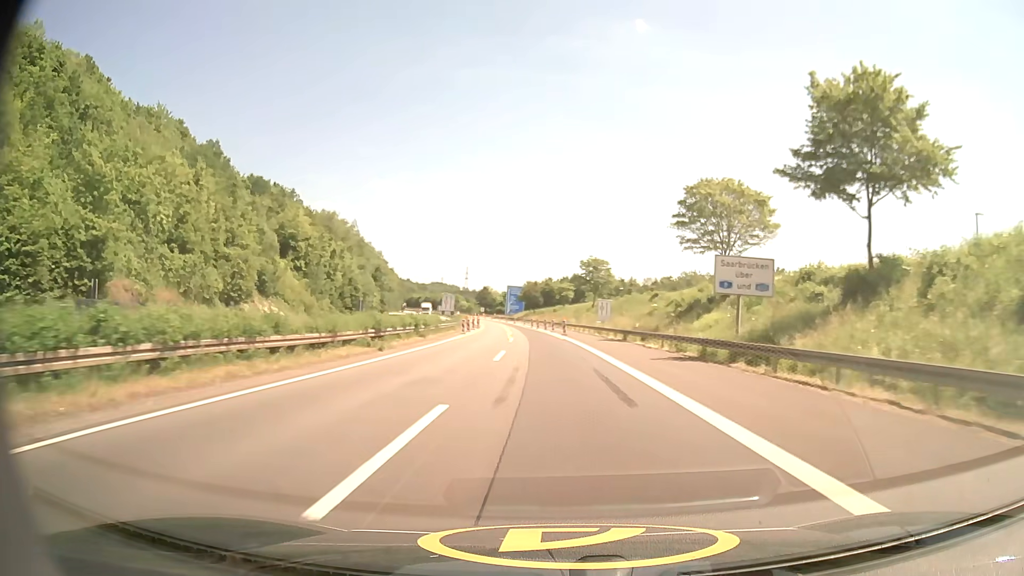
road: motorway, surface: asphalt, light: Day
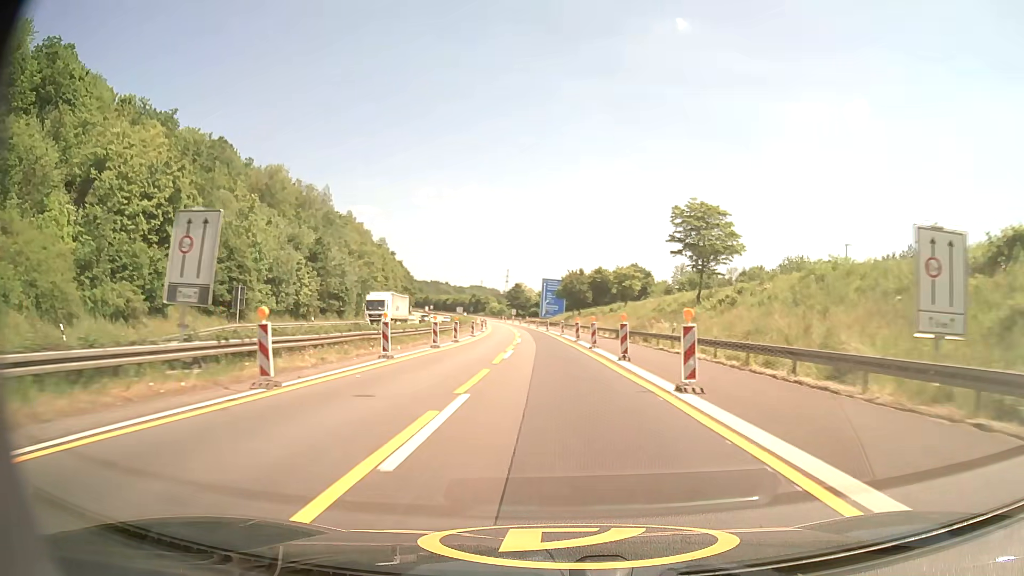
(-1.7, +52.8) m; -4°
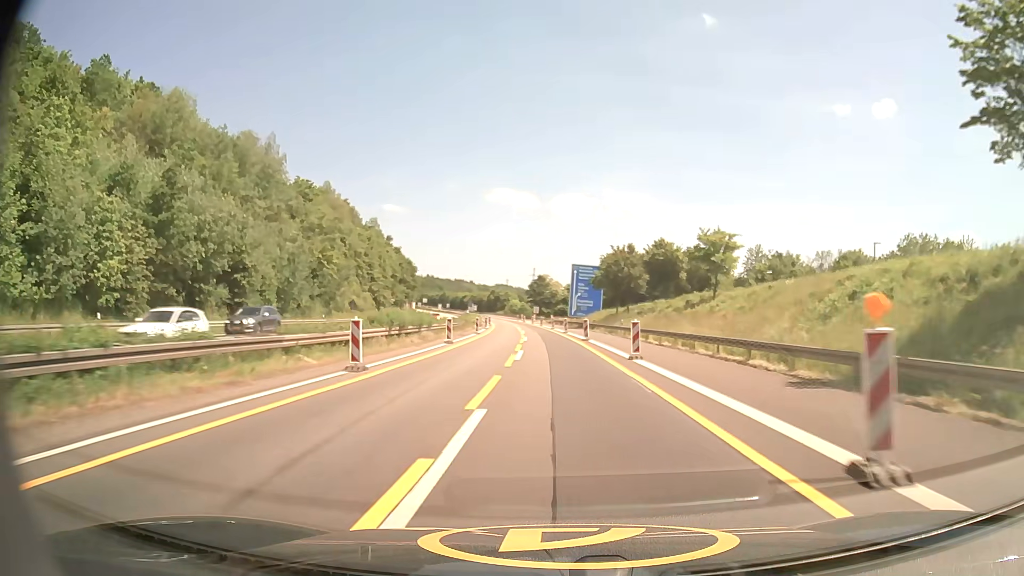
(-0.8, +38.4) m; -2°
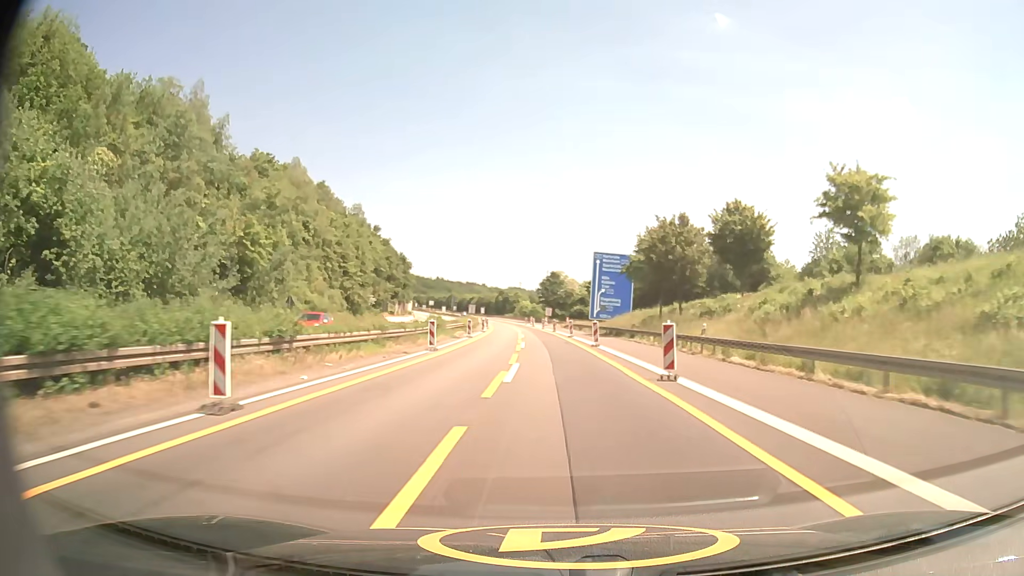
(-0.3, +25.2) m; -1°
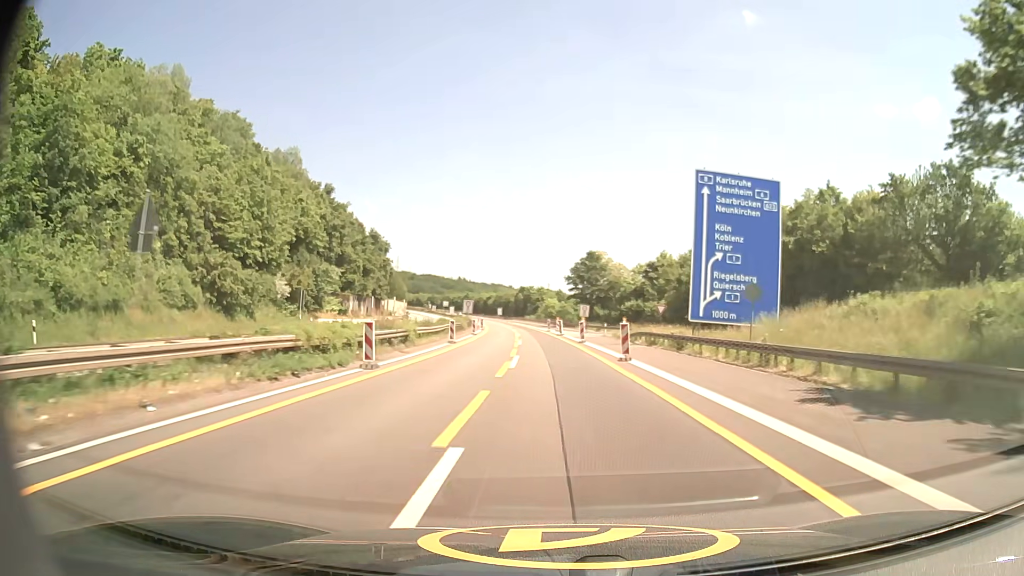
(-1.1, +49.9) m; -2°
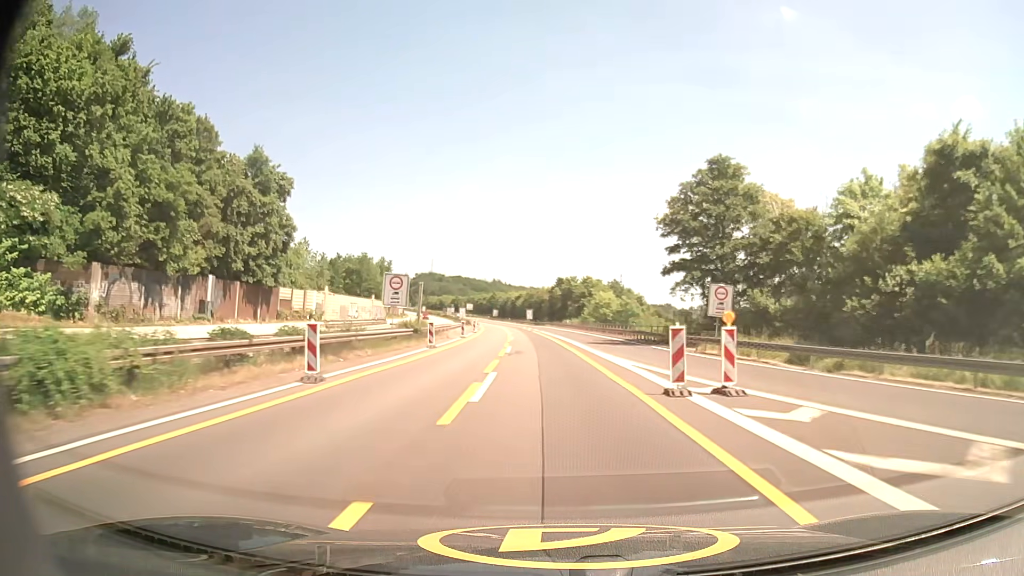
(-2.0, +62.2) m; -4°
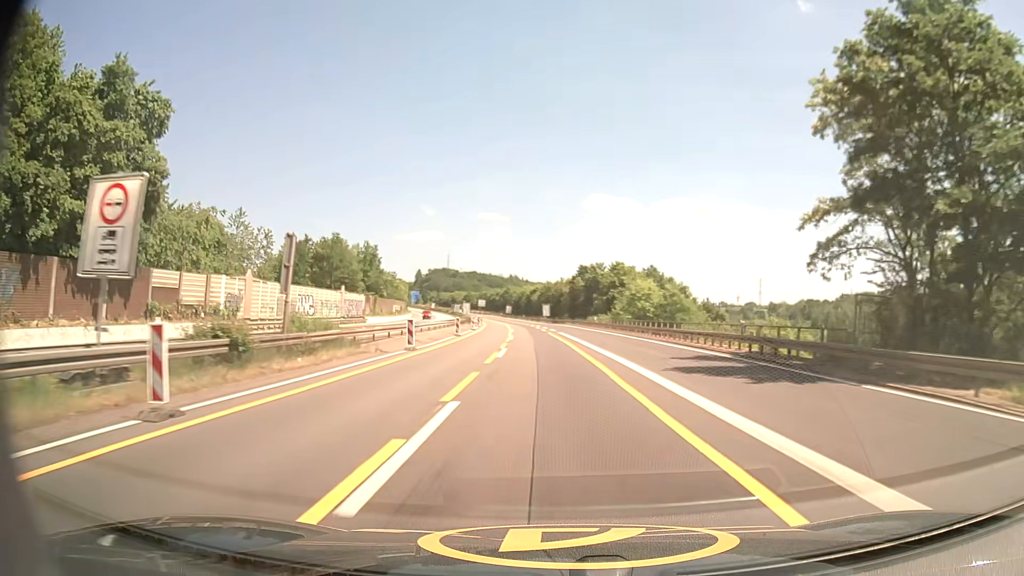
(-0.4, +24.9) m; -2°
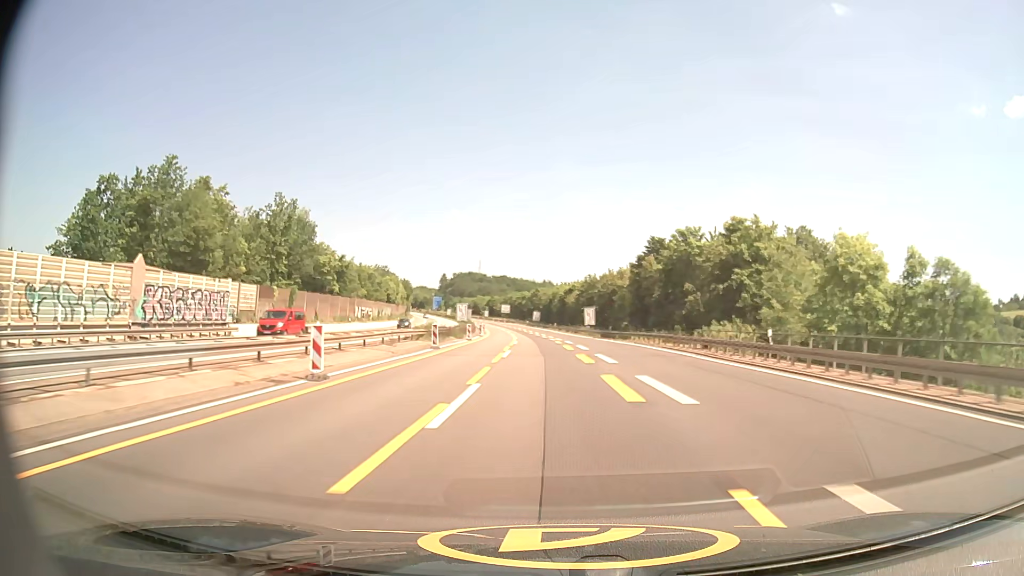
(-1.2, +50.5) m; -3°
(0, +10) (0, +20) (0, +30) (-1, +40) (-1, +50) (-2, +60) (-2, +70) (-3, +80) (-4, +90) (-5, +100) m
